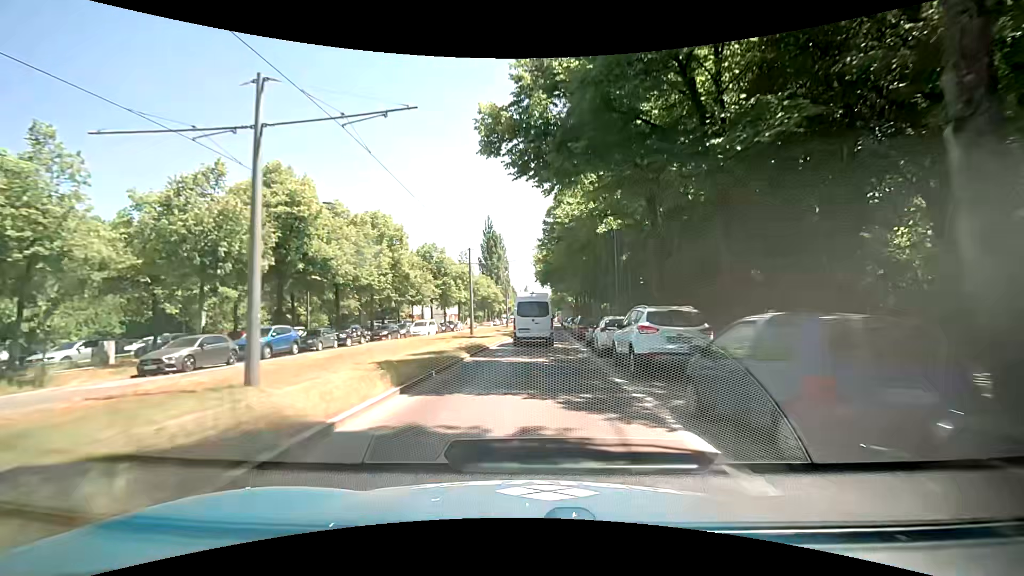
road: secondary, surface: asphalt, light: Day
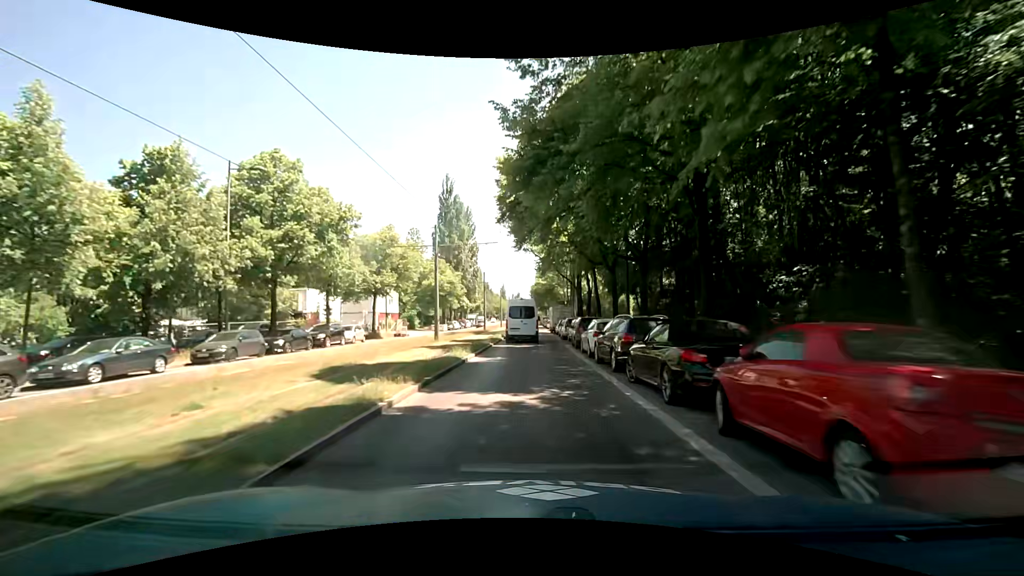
(+1.1, +38.9) m; +3°
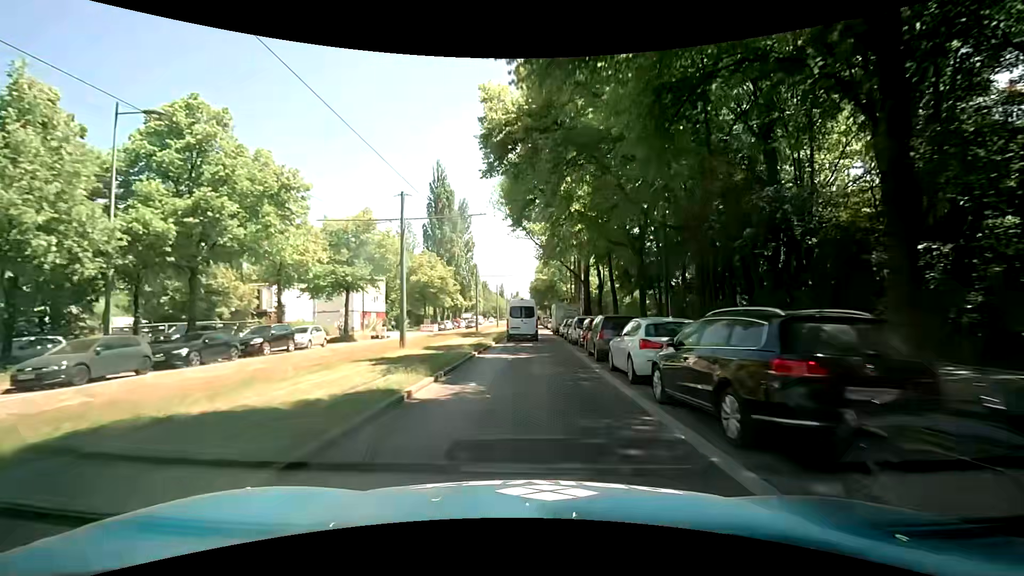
(+0.1, +7.8) m; 0°
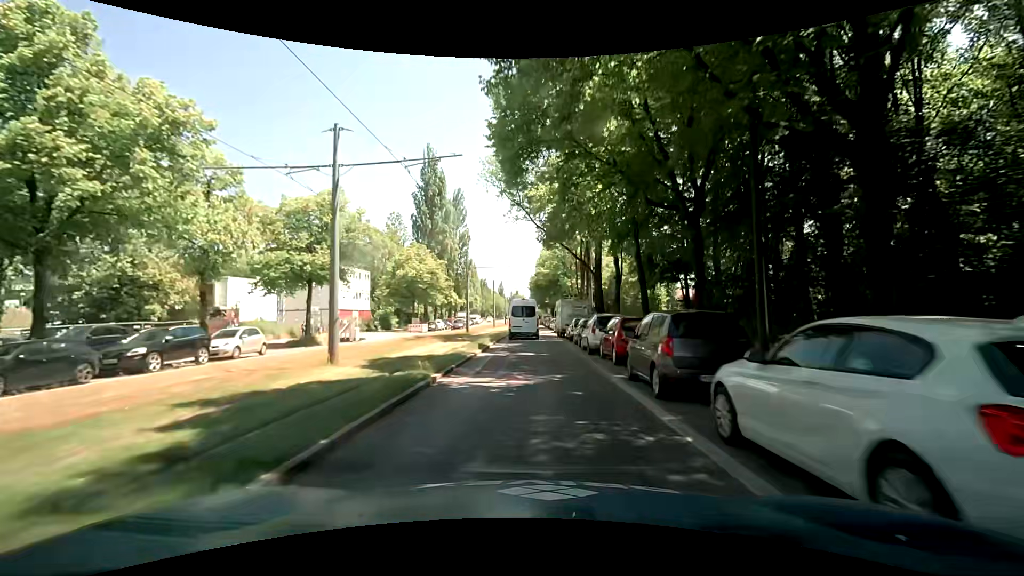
(0.0, +7.8) m; +1°
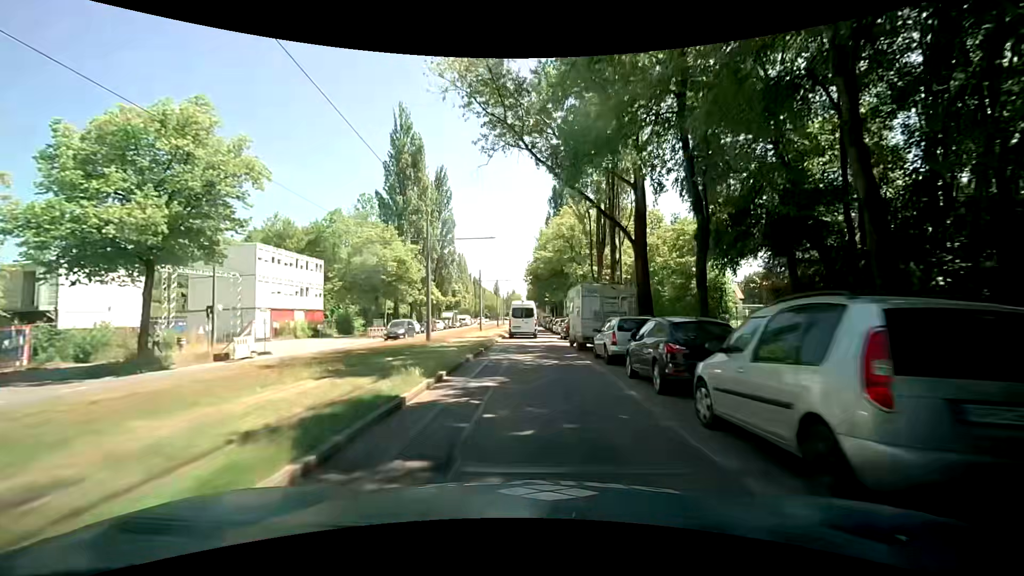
(-0.3, +15.7) m; -1°
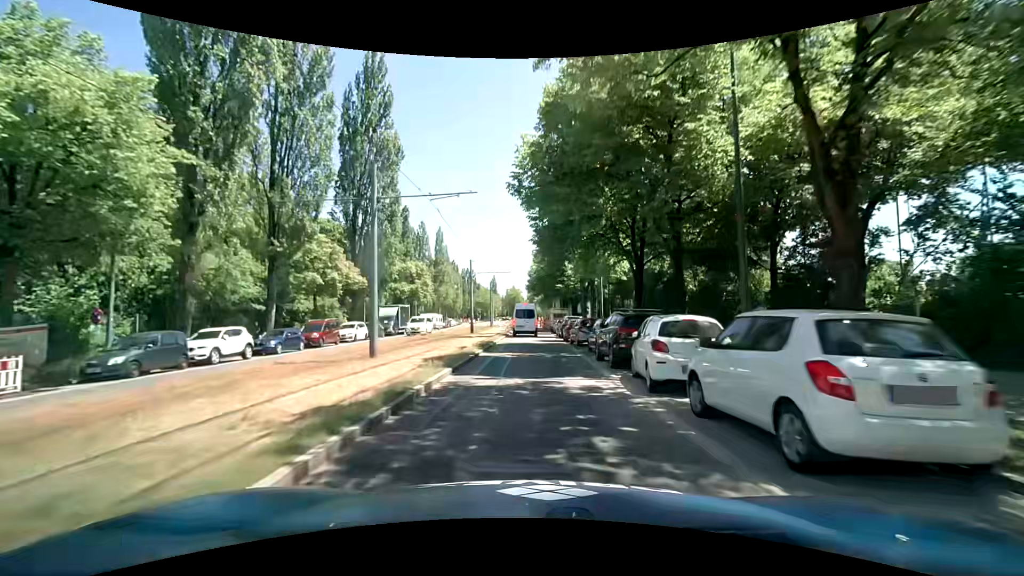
(0.0, +39.0) m; 0°
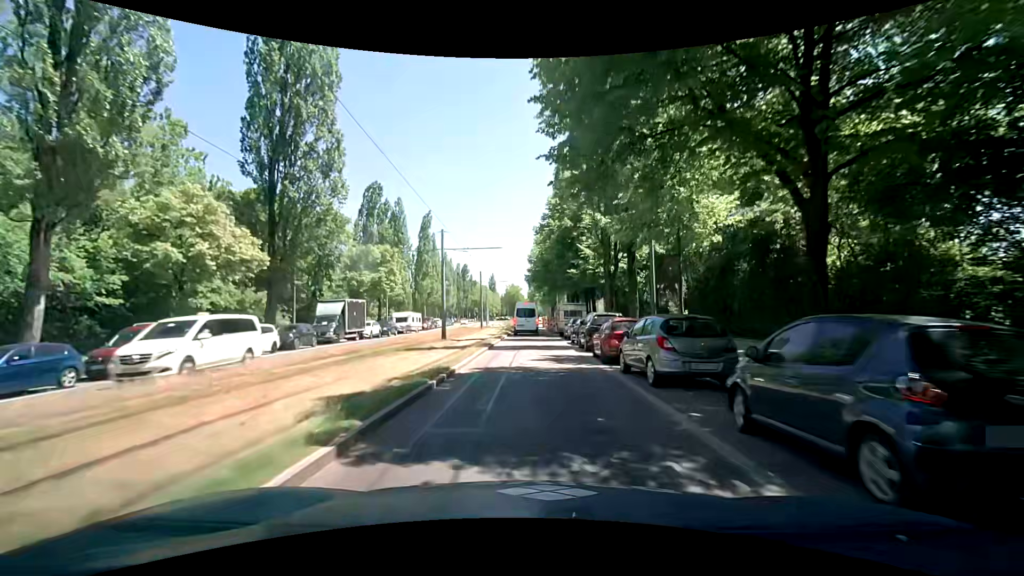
(-0.1, +15.6) m; 0°
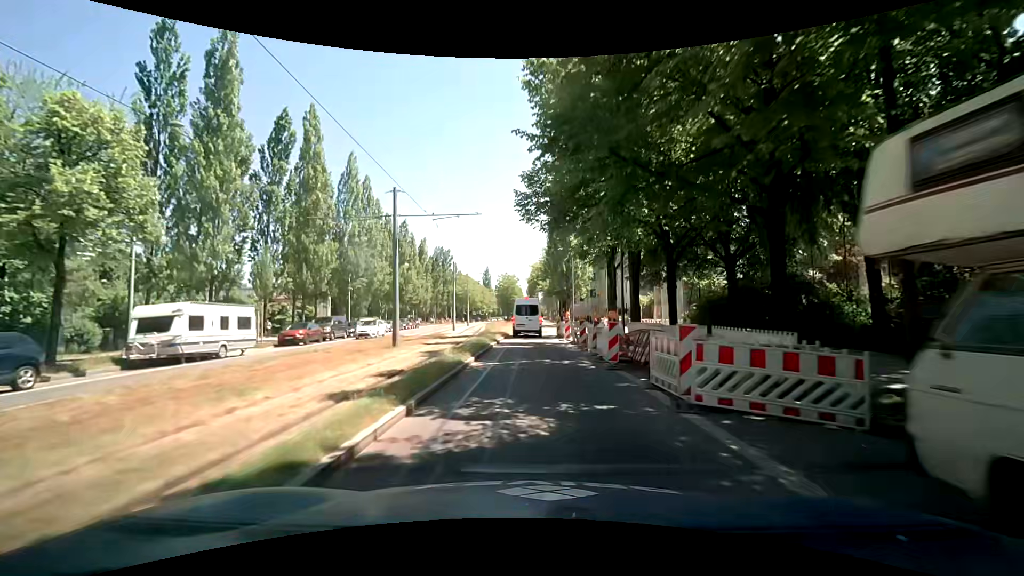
(-0.1, +38.6) m; -1°
(0, +10) (0, +20) (+1, +30) (+1, +40) (+1, +50) (+1, +60) (+2, +70) (+2, +80) (+2, +90) (+3, +100) m
